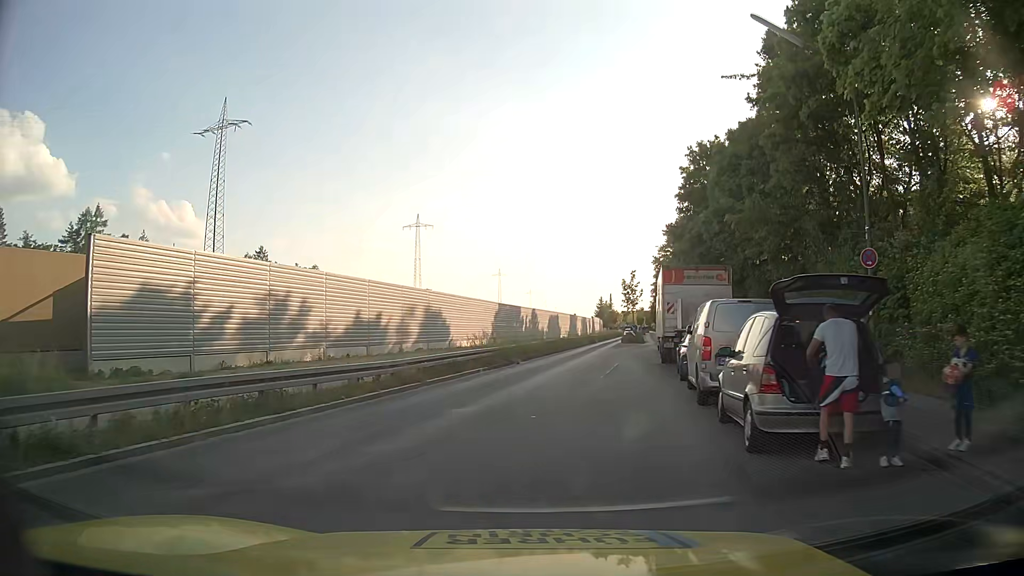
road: tertiary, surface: asphalt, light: Day
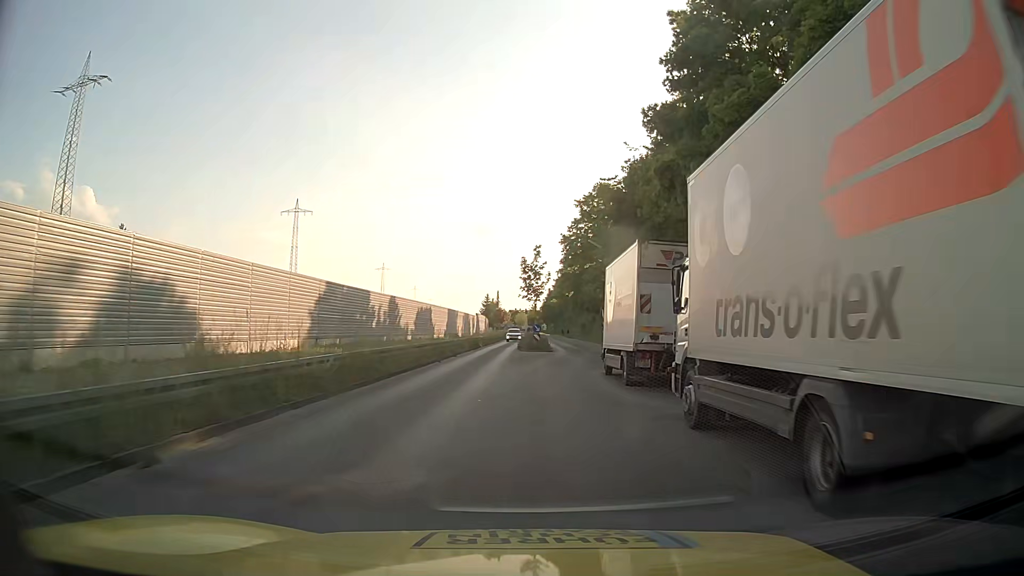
(+1.8, +22.7) m; +9°
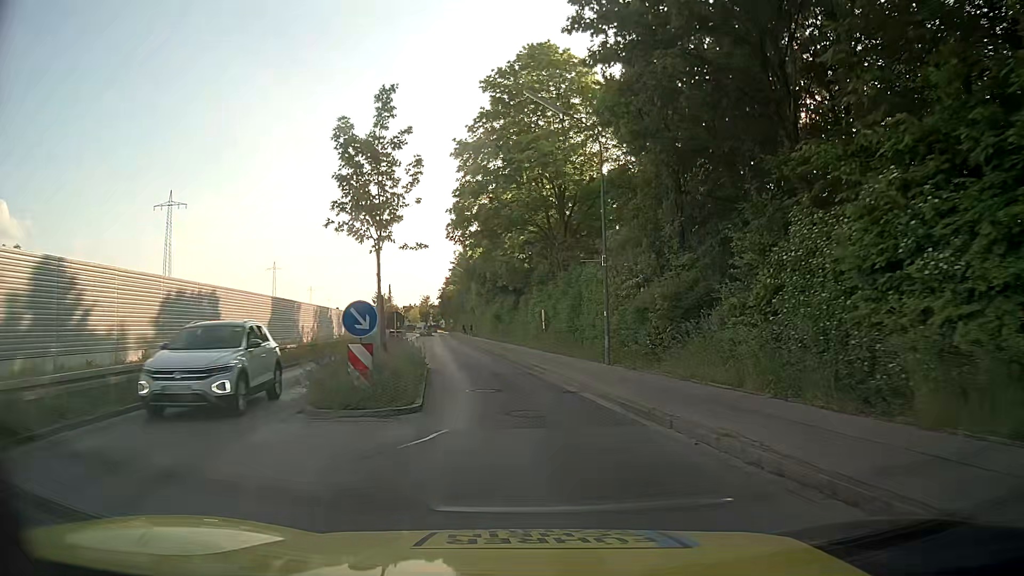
(+1.8, +32.9) m; +8°
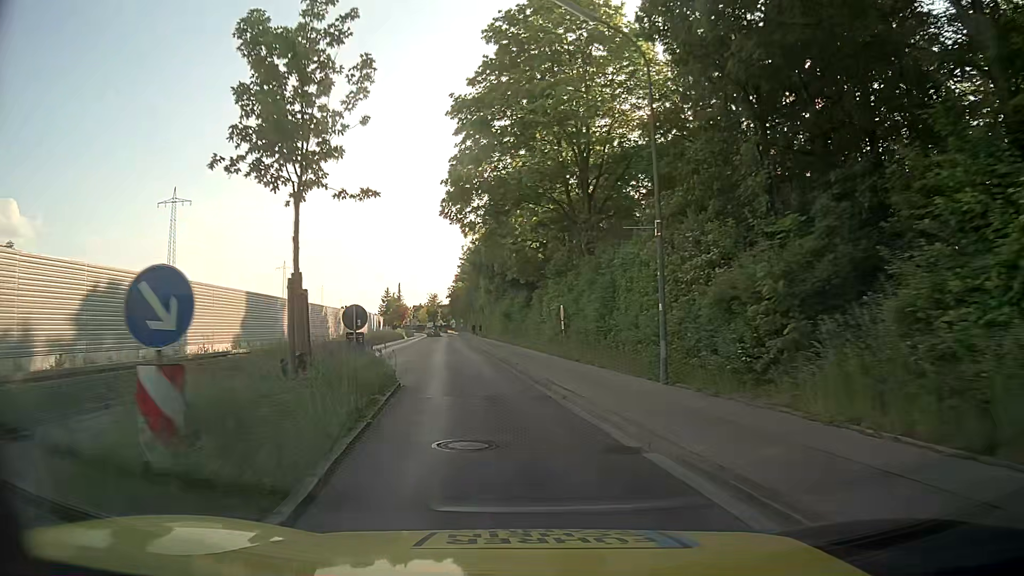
(0.0, +6.8) m; 0°
(-1, +10) (-2, +20) (-3, +30) (-5, +40) (-6, +50) (-8, +59) (-9, +69) (-10, +79) (-11, +89) (-12, +99) m
